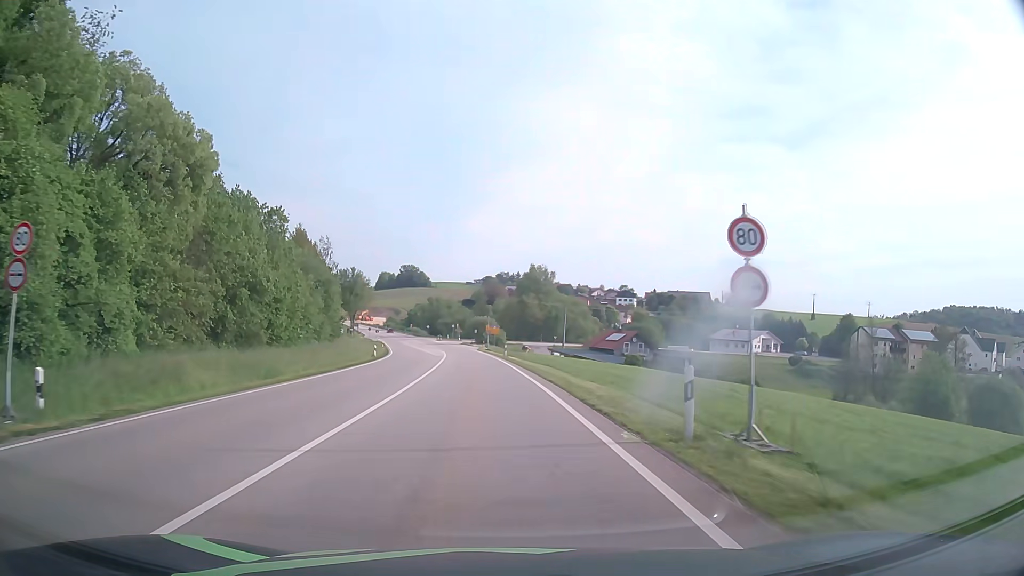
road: primary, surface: asphalt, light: Day
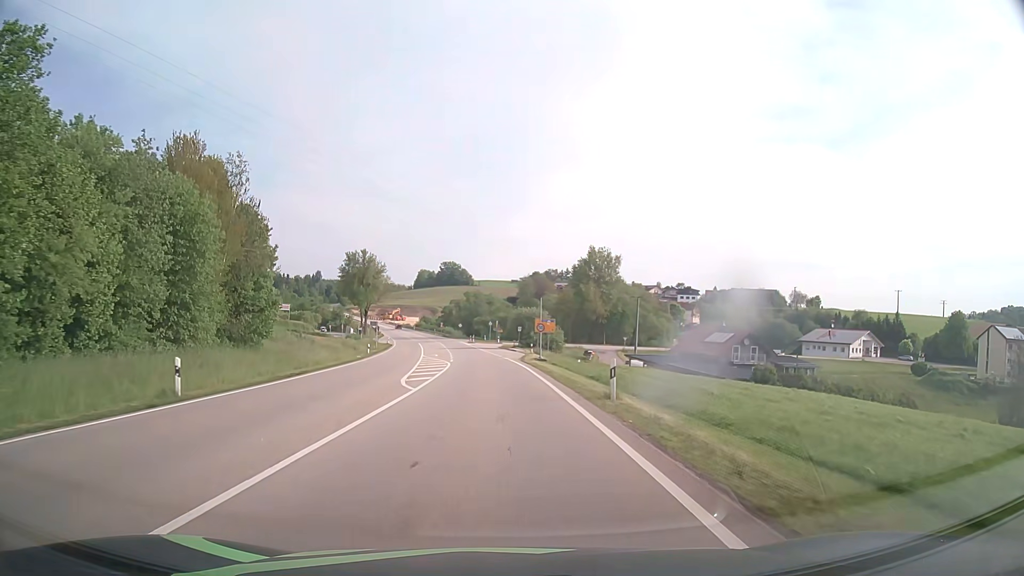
(-1.3, +39.0) m; -4°
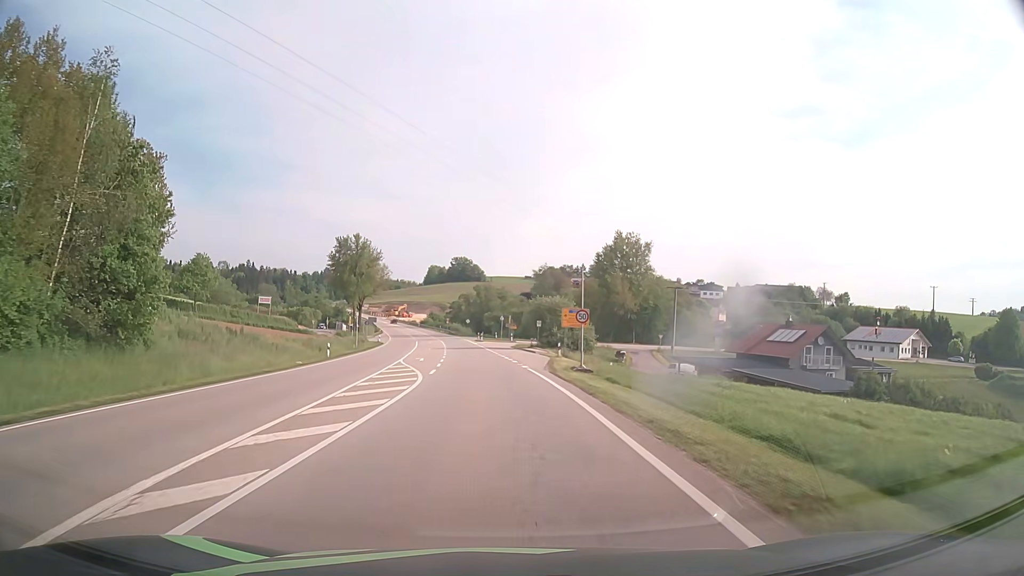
(-0.2, +18.6) m; -1°
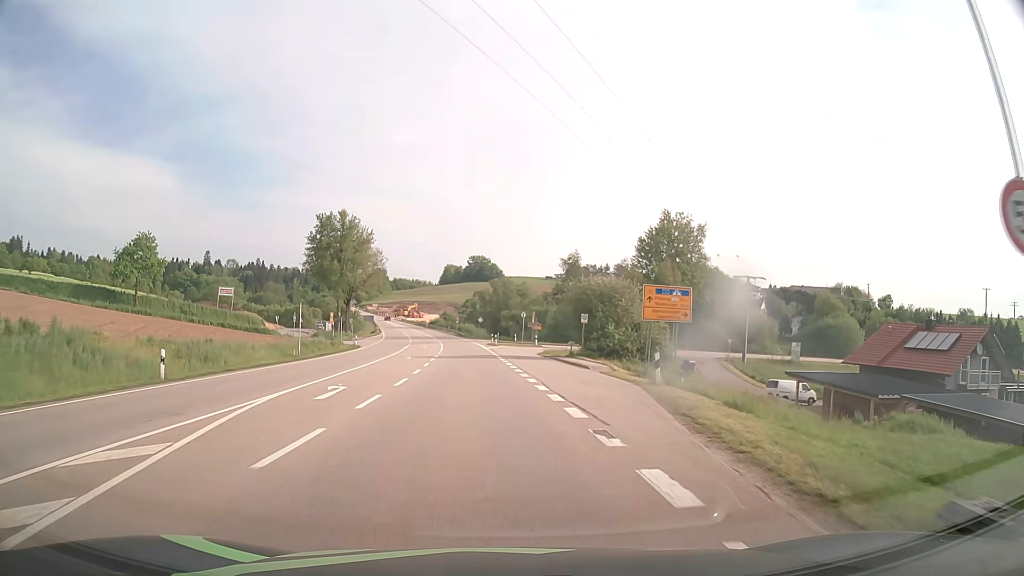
(-0.3, +24.4) m; -2°
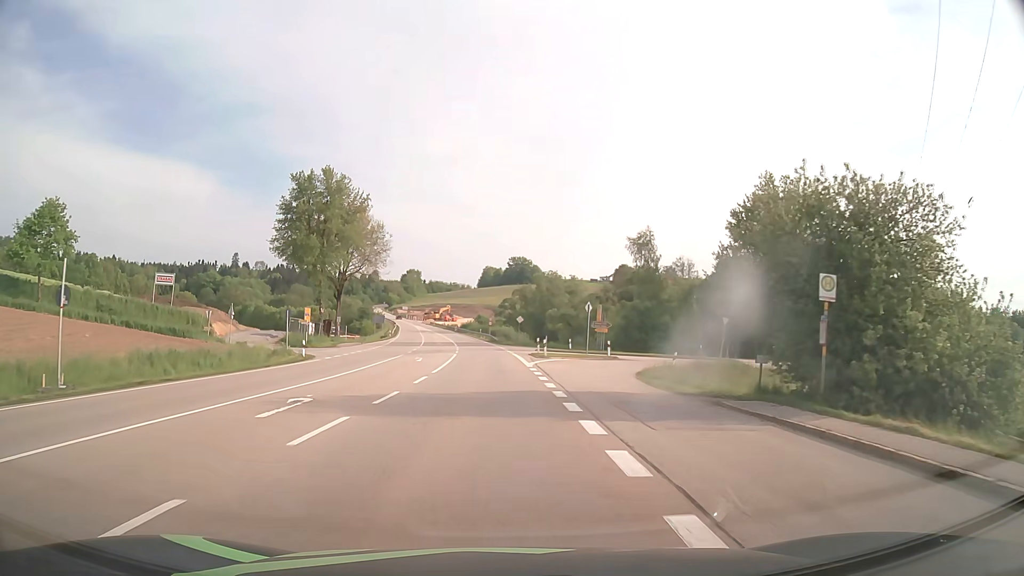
(-0.7, +28.6) m; -4°
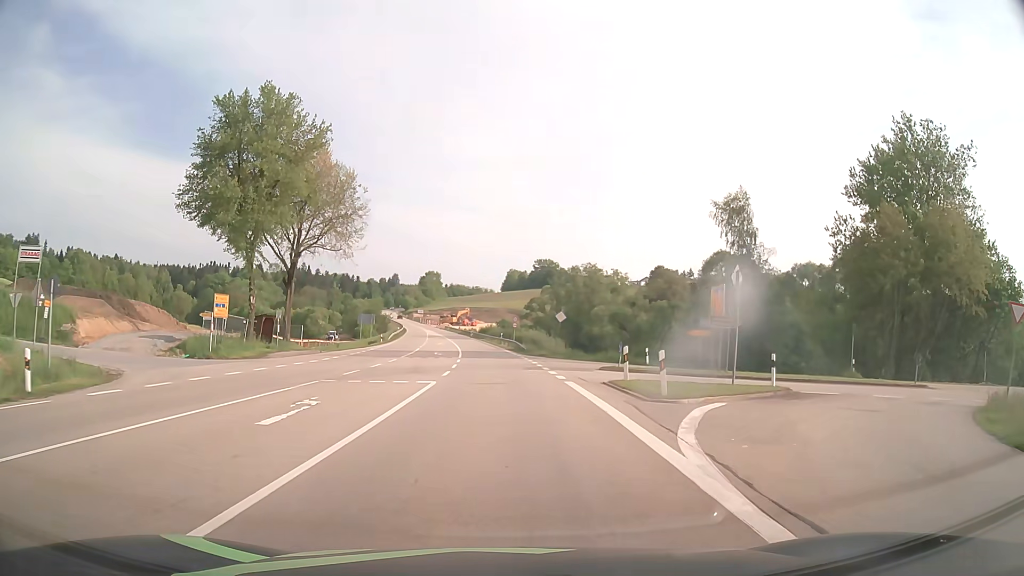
(-0.5, +26.1) m; -2°
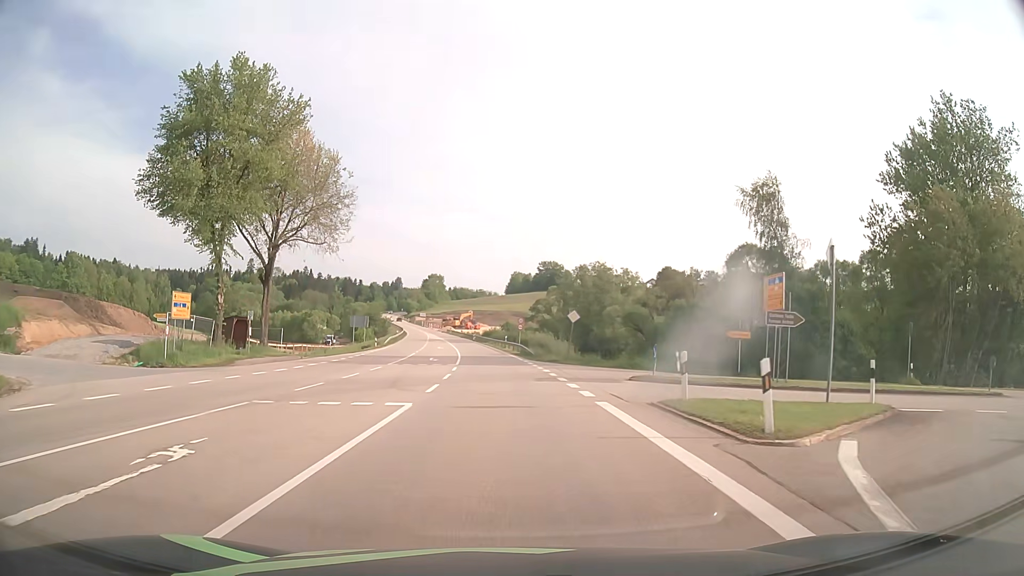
(0.0, +6.1) m; -1°
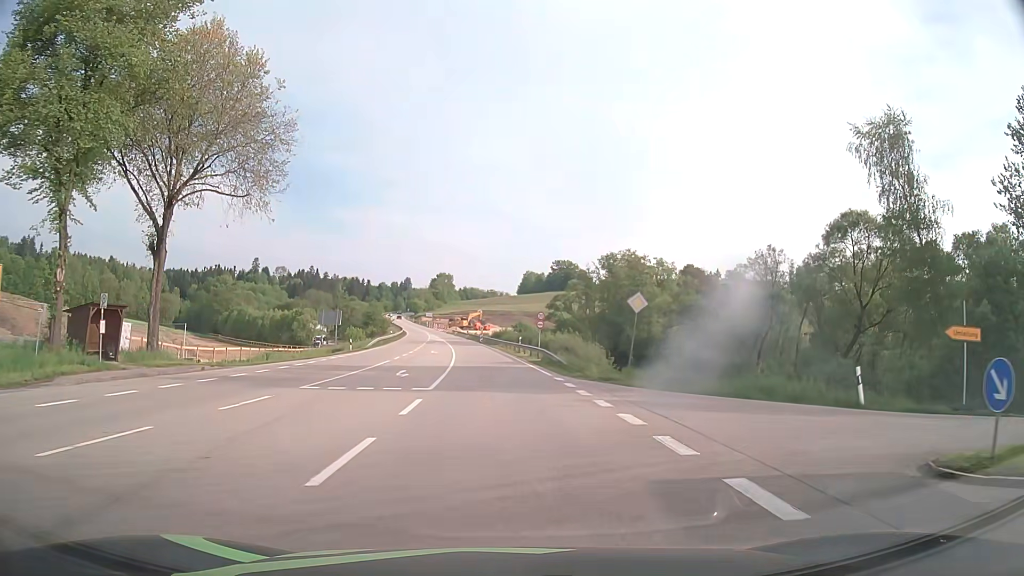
(-0.1, +17.1) m; -1°
